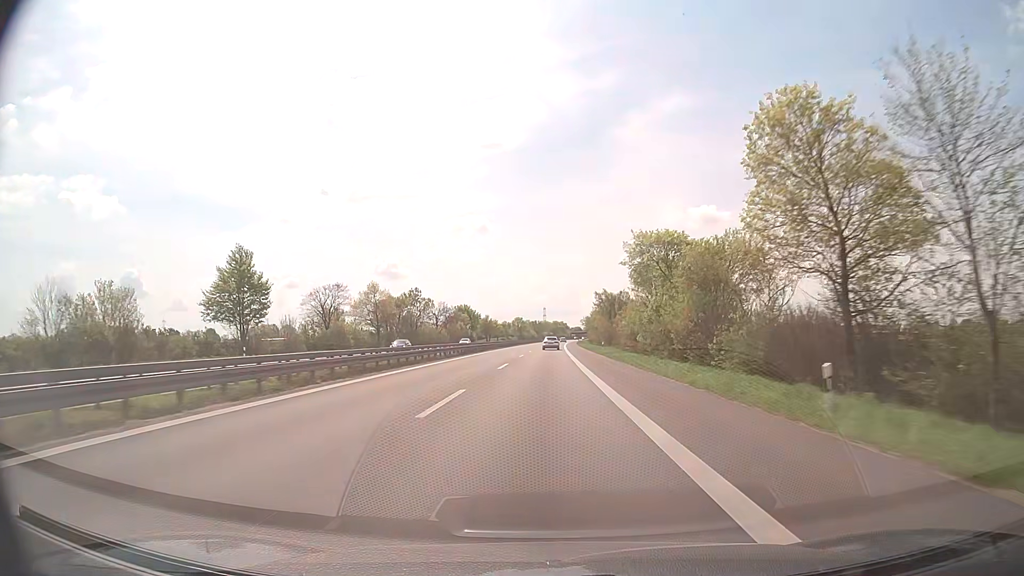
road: trunk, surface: asphalt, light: Day
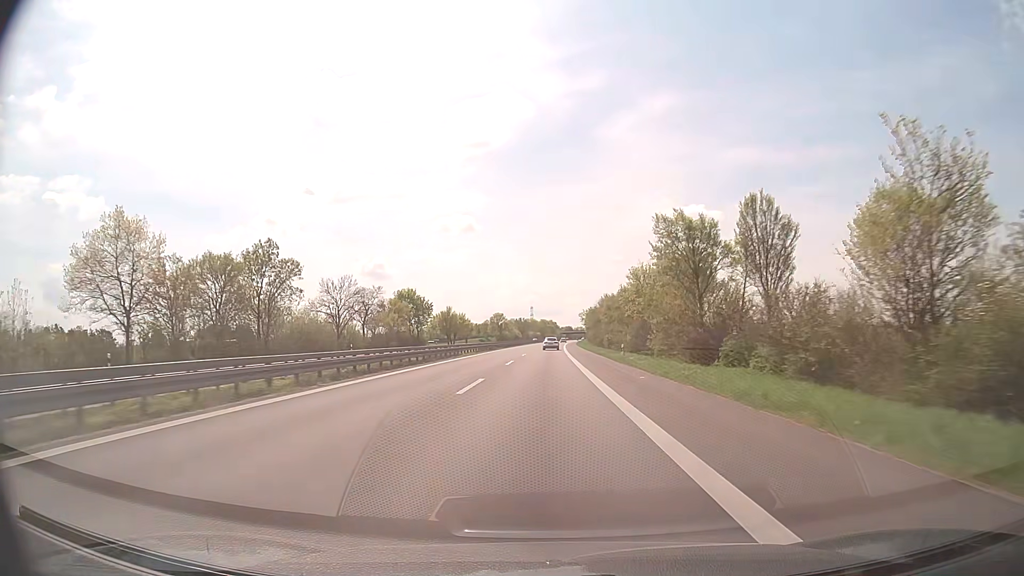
(+0.7, +67.4) m; +1°
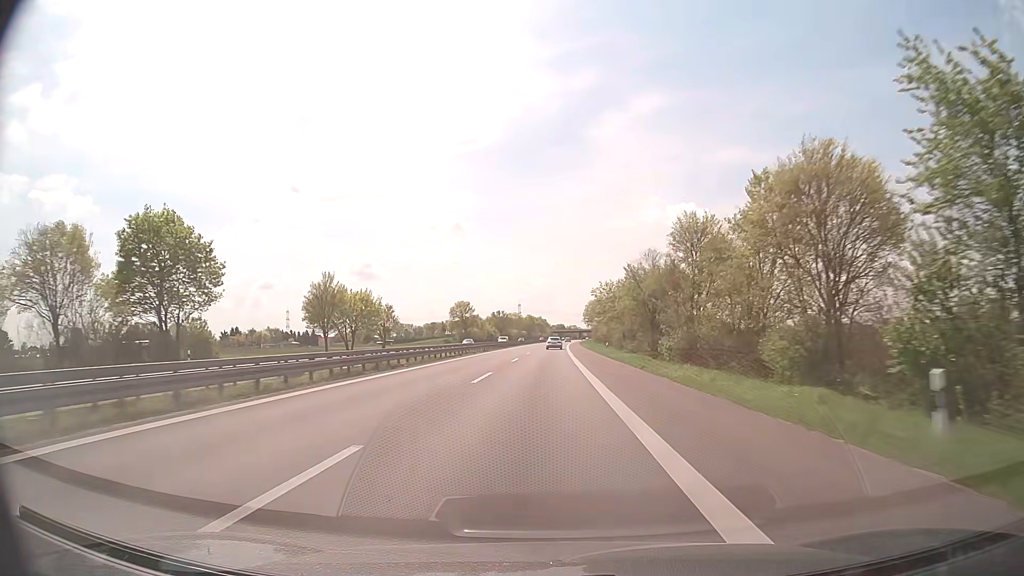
(+0.9, +86.7) m; +1°
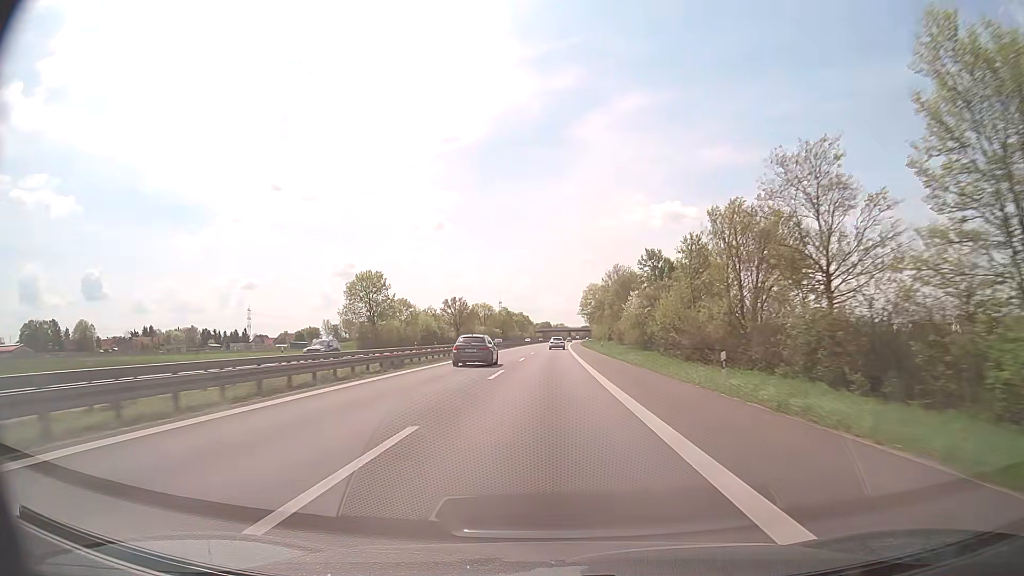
(+1.0, +88.5) m; +1°
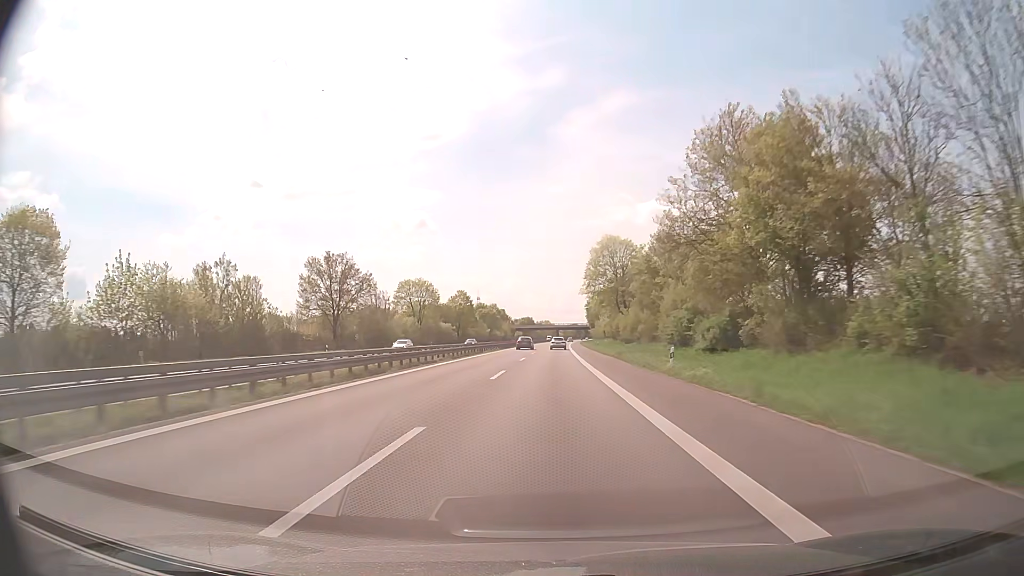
(+1.1, +90.8) m; +1°
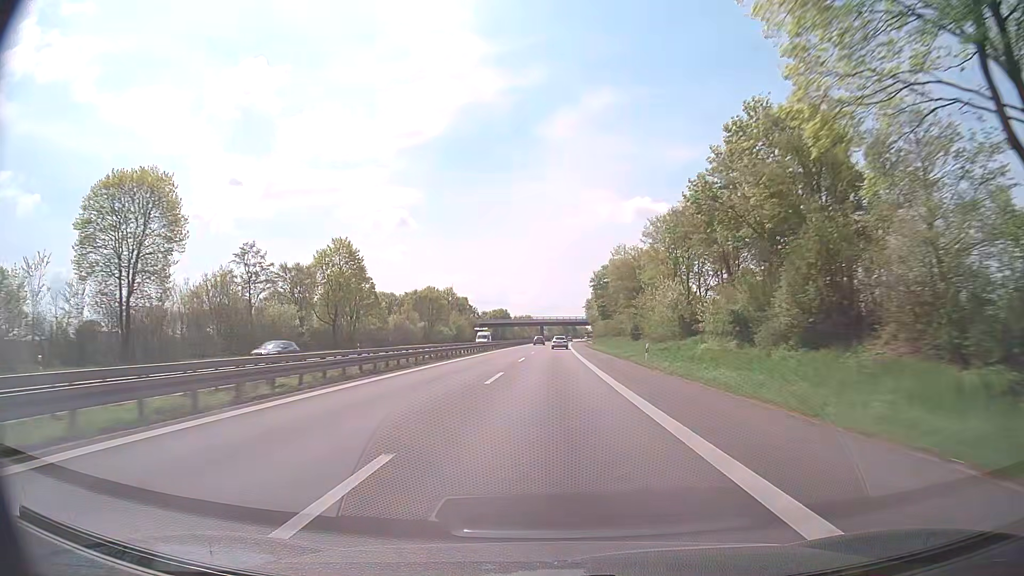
(+1.4, +92.9) m; +1°
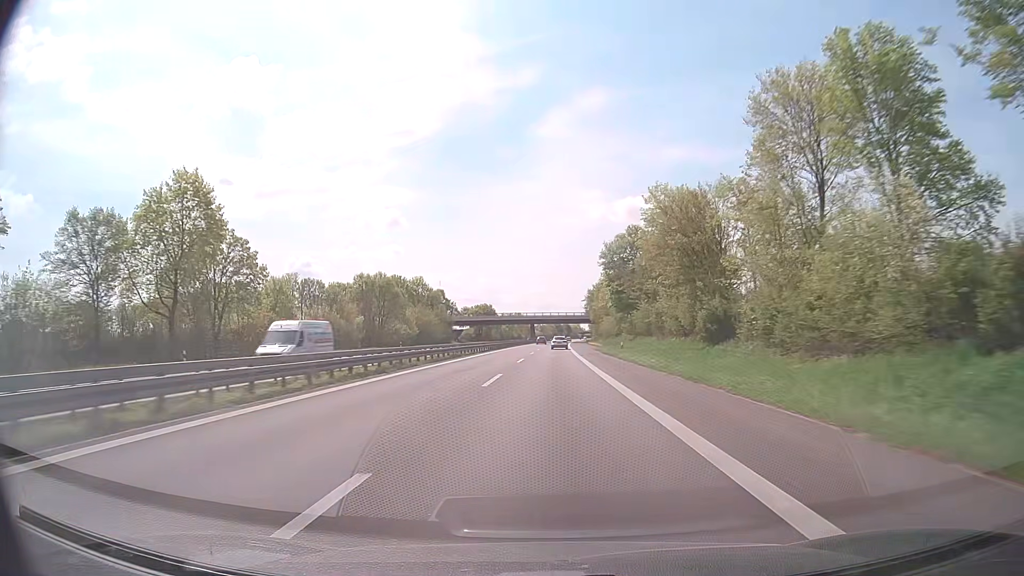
(+0.2, +37.2) m; +1°
